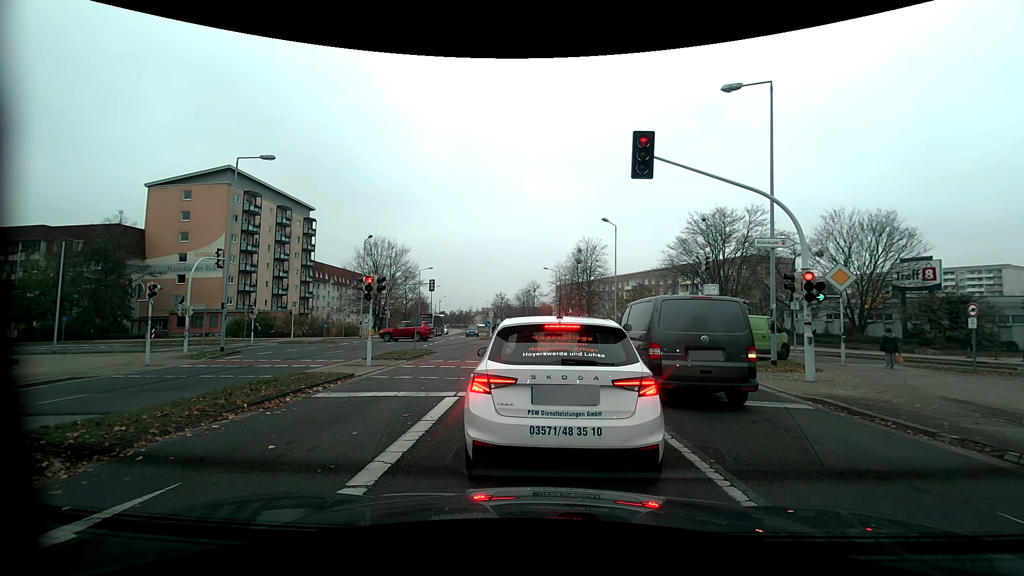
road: tertiary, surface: concrete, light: Day
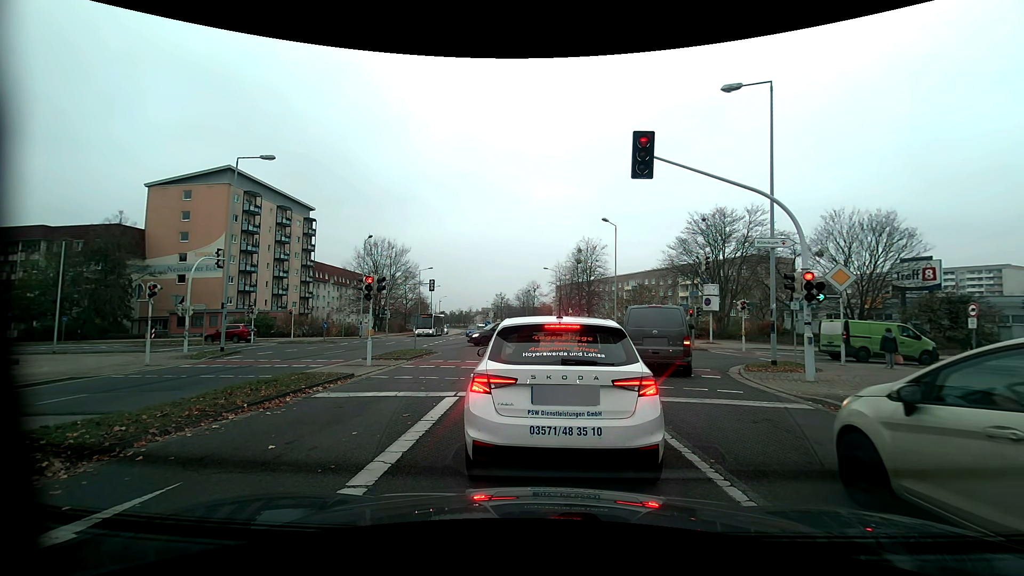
(0.0, 0.0) m; 0°
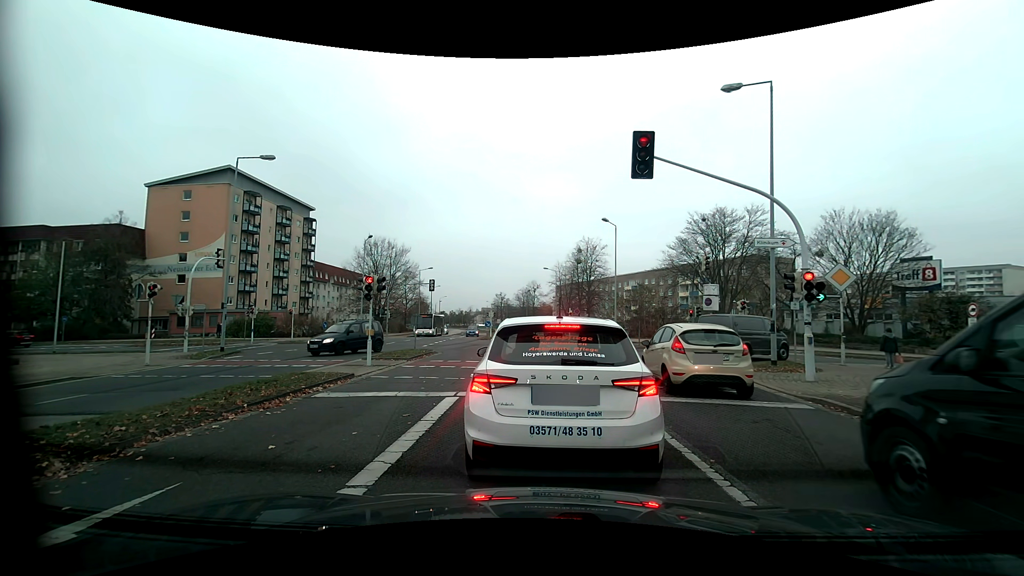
(0.0, 0.0) m; 0°
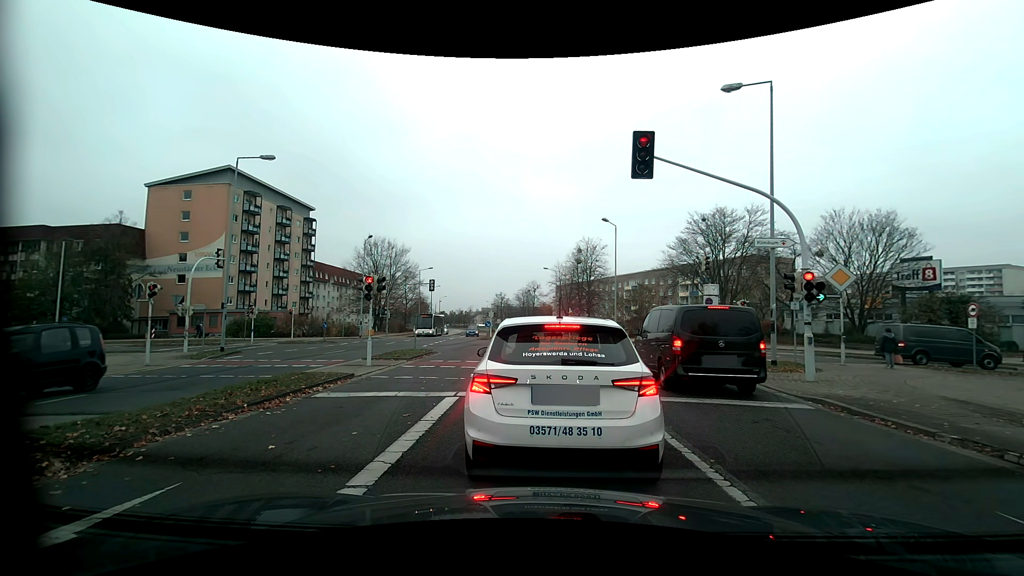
(0.0, 0.0) m; 0°
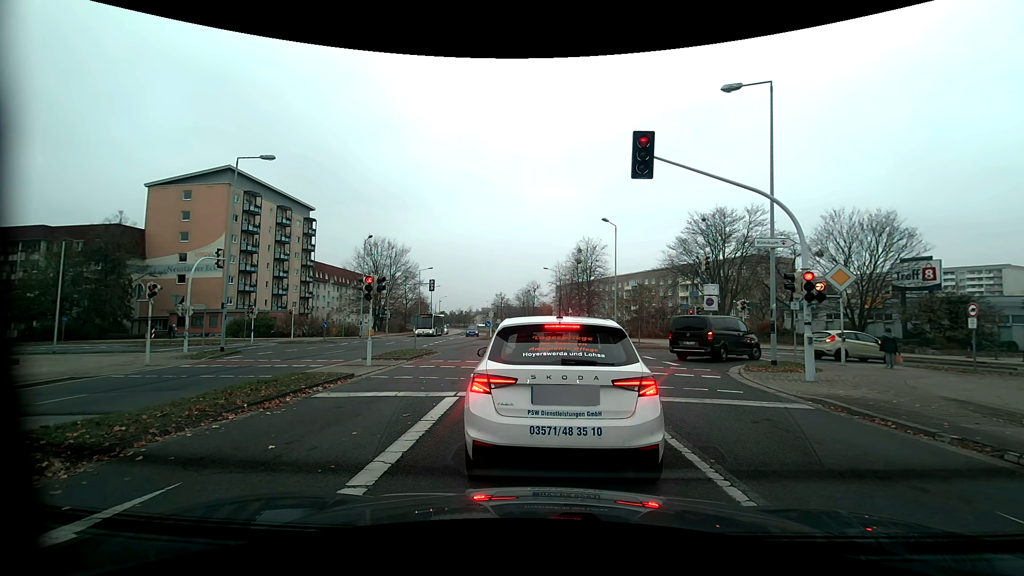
(0.0, 0.0) m; 0°
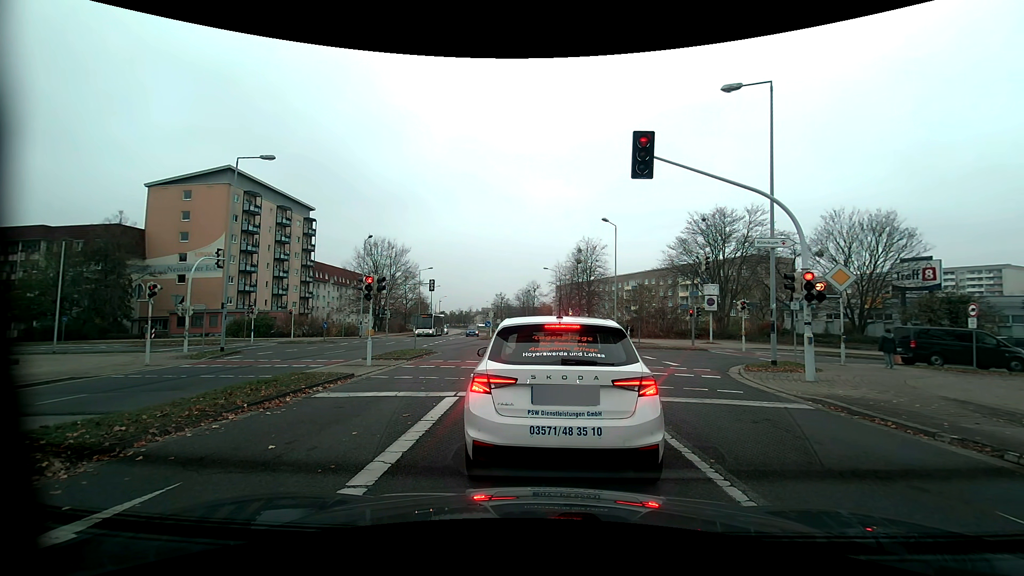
(0.0, 0.0) m; 0°
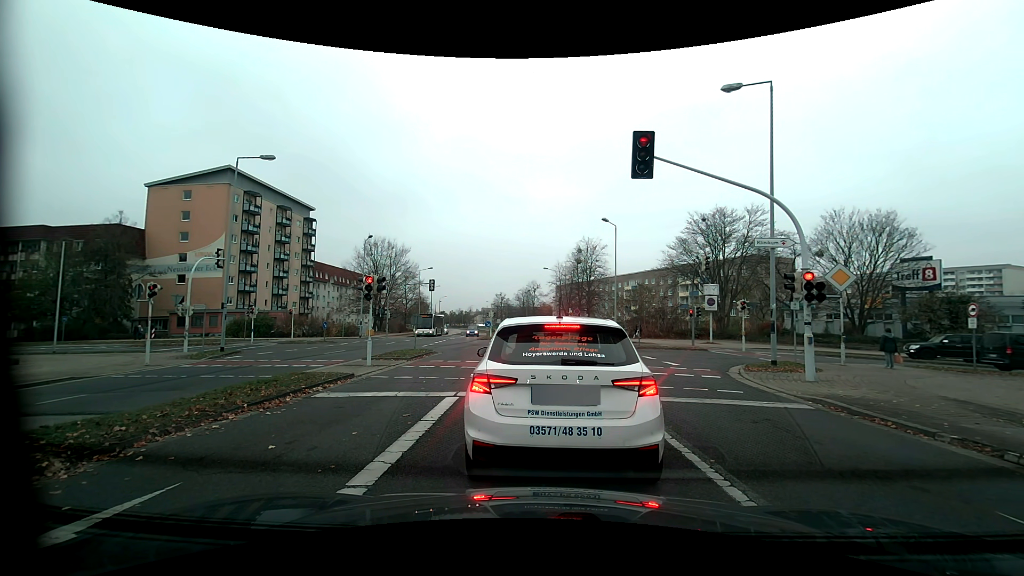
(0.0, 0.0) m; 0°
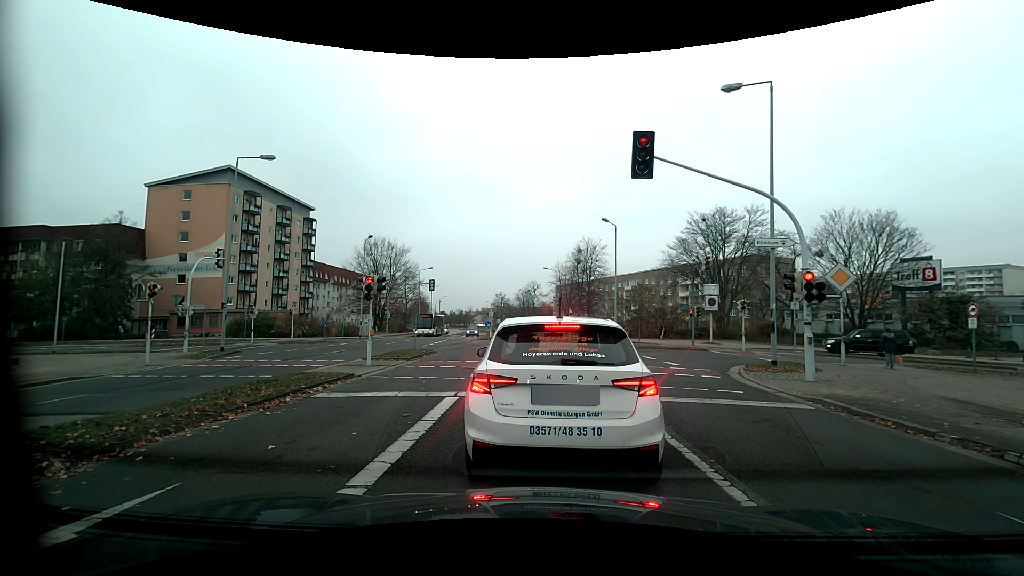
(0.0, 0.0) m; 0°
(0, +10) (0, +20) (0, +30) (0, +40) (-1, +50) (-1, +60) (-1, +70) (-1, +80) (-1, +90) (-1, +100) m
